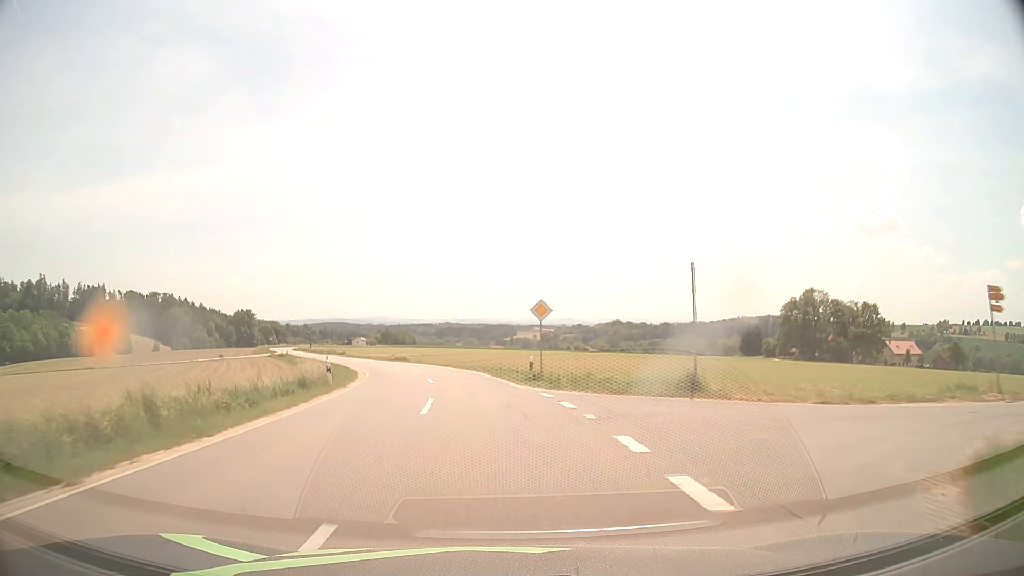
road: tertiary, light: Day
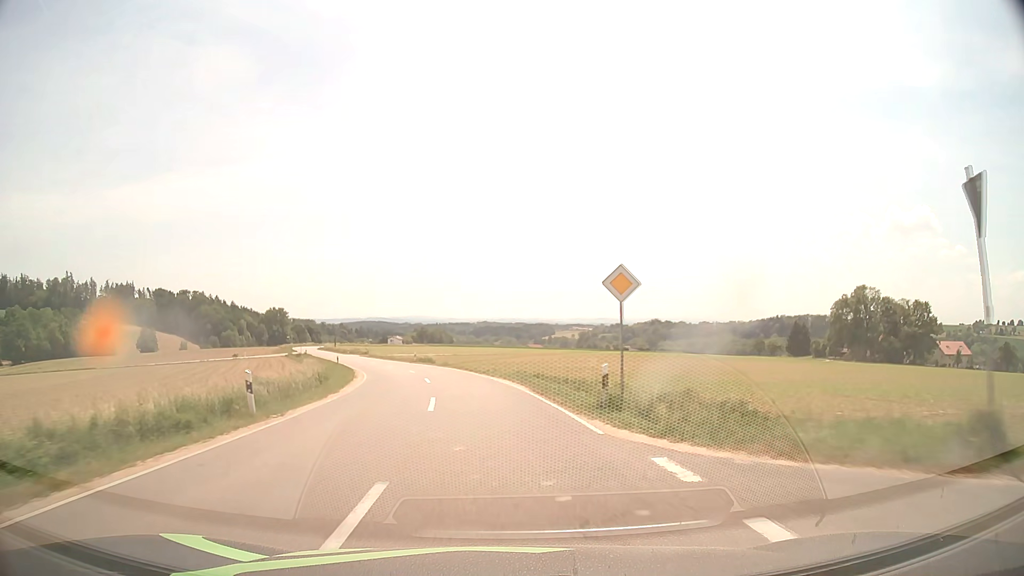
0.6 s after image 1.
(-0.3, +10.7) m; -3°
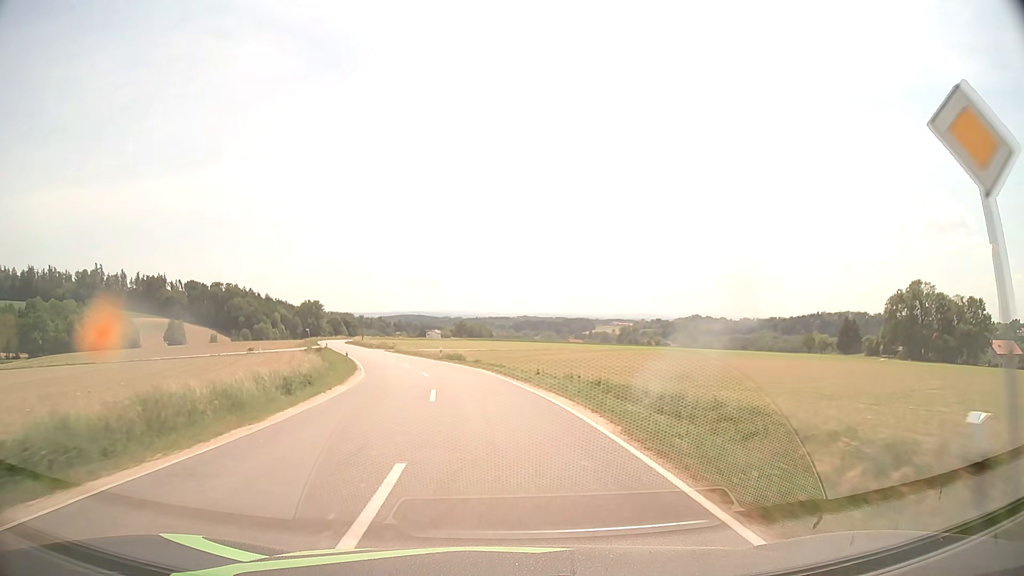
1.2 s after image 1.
(-0.3, +10.7) m; -3°
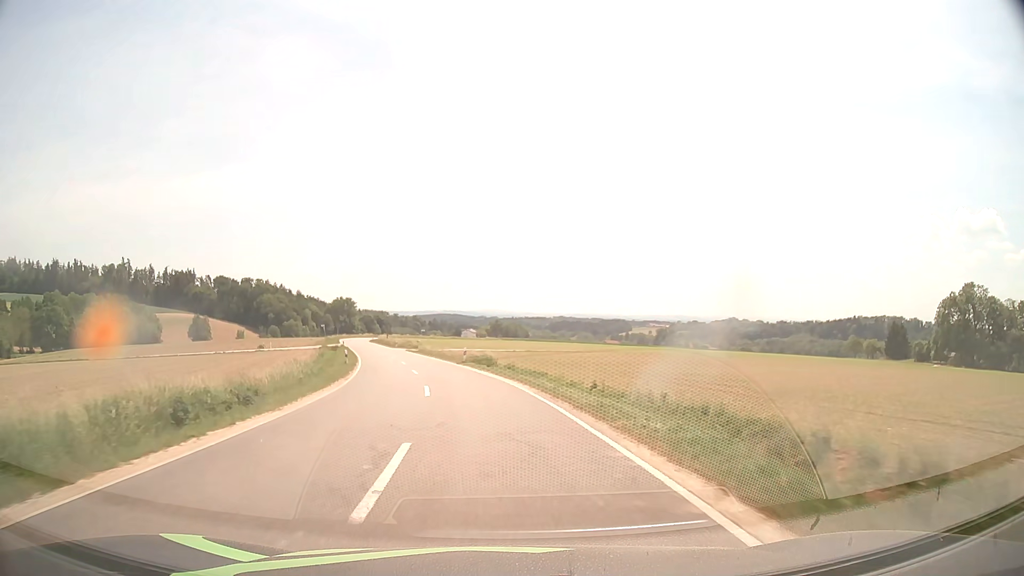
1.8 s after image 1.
(-0.3, +10.7) m; -3°
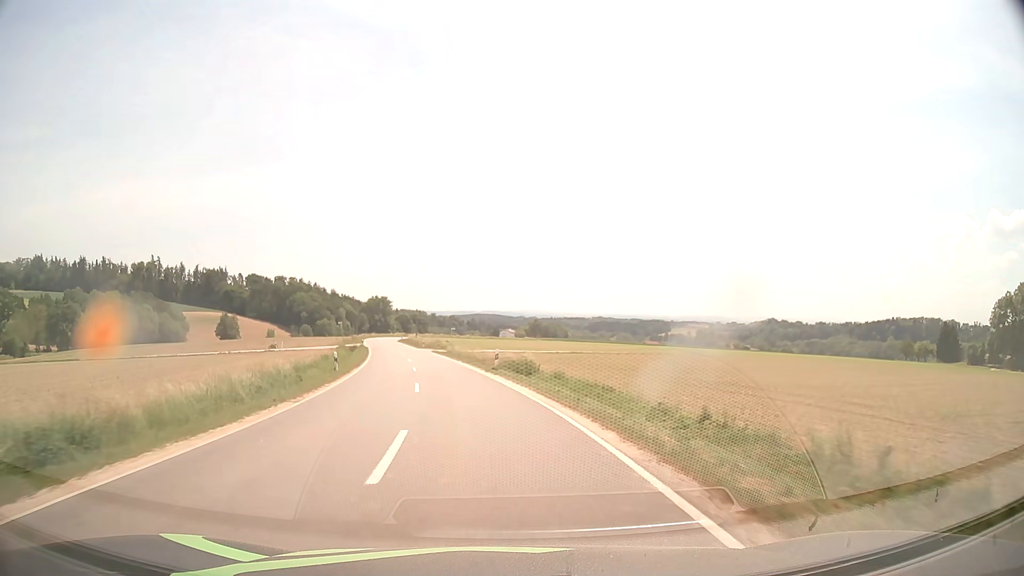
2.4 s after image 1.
(-0.3, +10.7) m; -3°
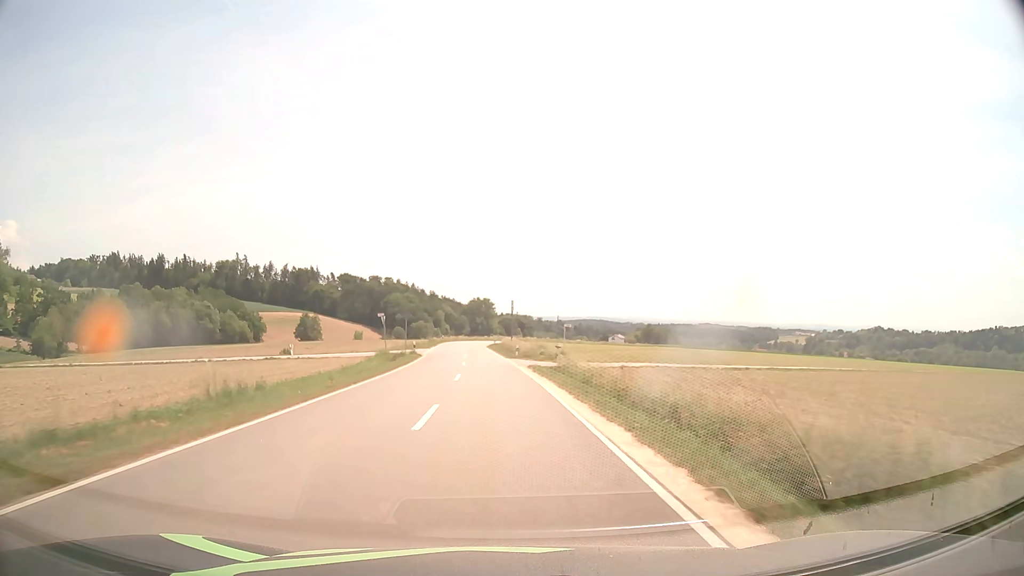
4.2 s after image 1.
(-3.0, +32.1) m; -9°
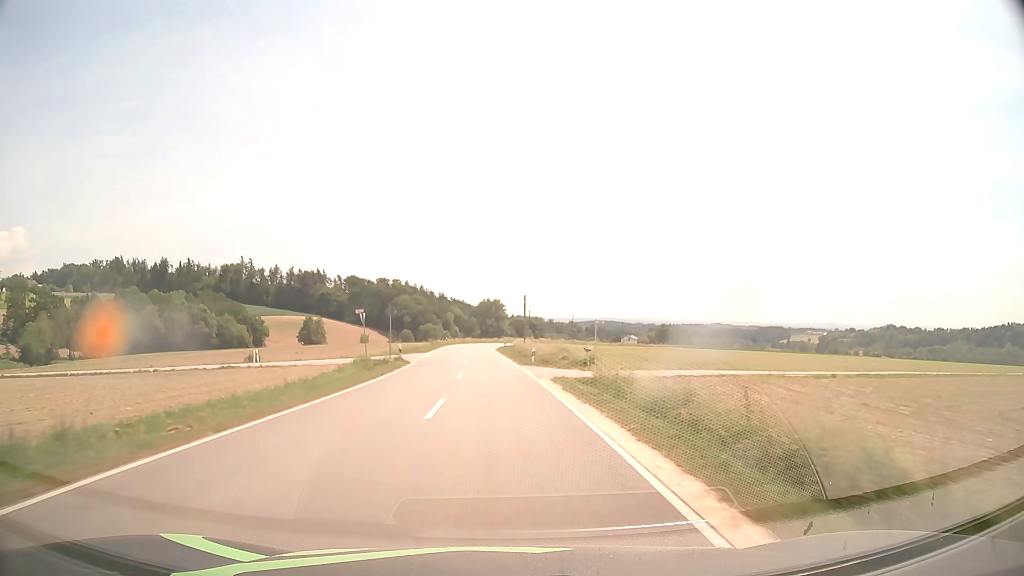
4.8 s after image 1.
(-0.1, +10.8) m; -1°
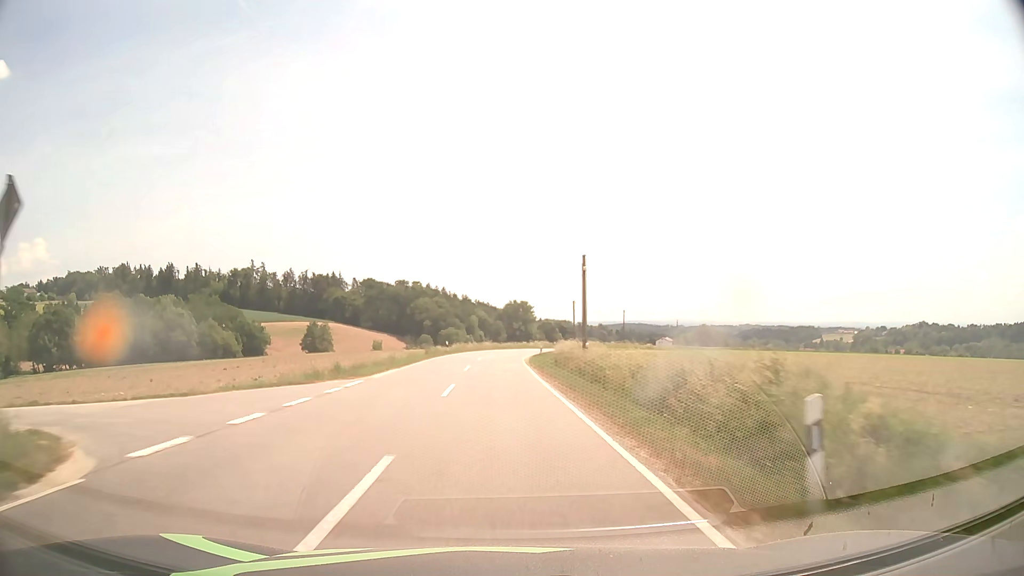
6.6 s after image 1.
(-0.7, +32.2) m; -2°
(0, +10) (0, +20) (0, +30) (0, +40) (0, +50) (+1, +60) (+2, +70) (+4, +80) (+7, +89) (+10, +99) m
